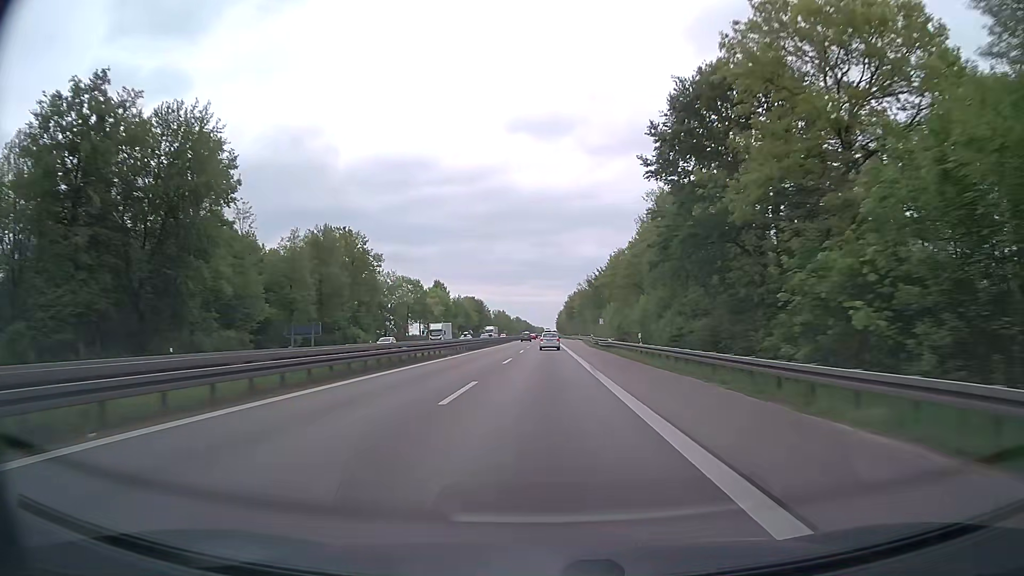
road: trunk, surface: asphalt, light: Day
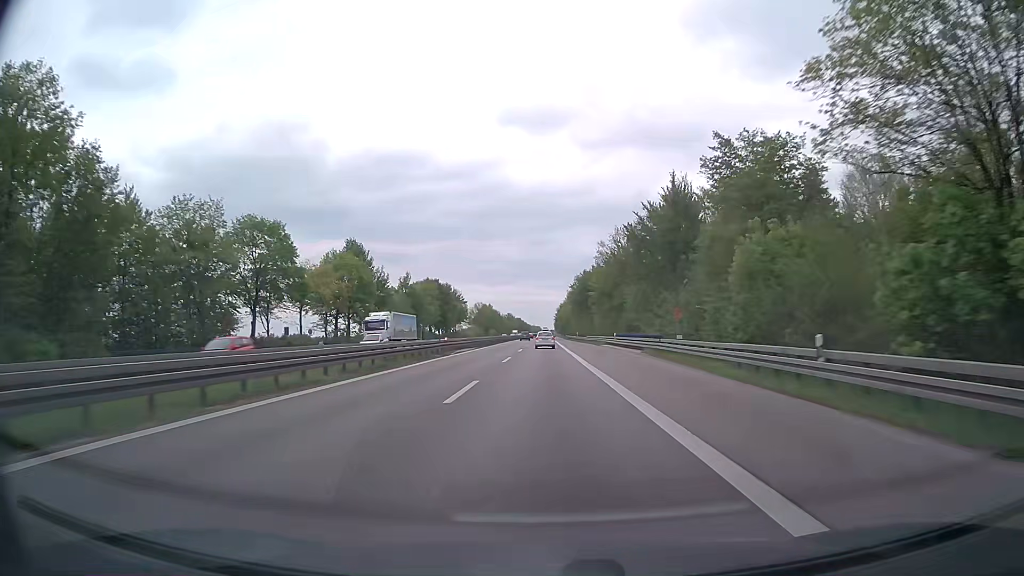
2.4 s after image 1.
(-0.3, +72.3) m; 0°
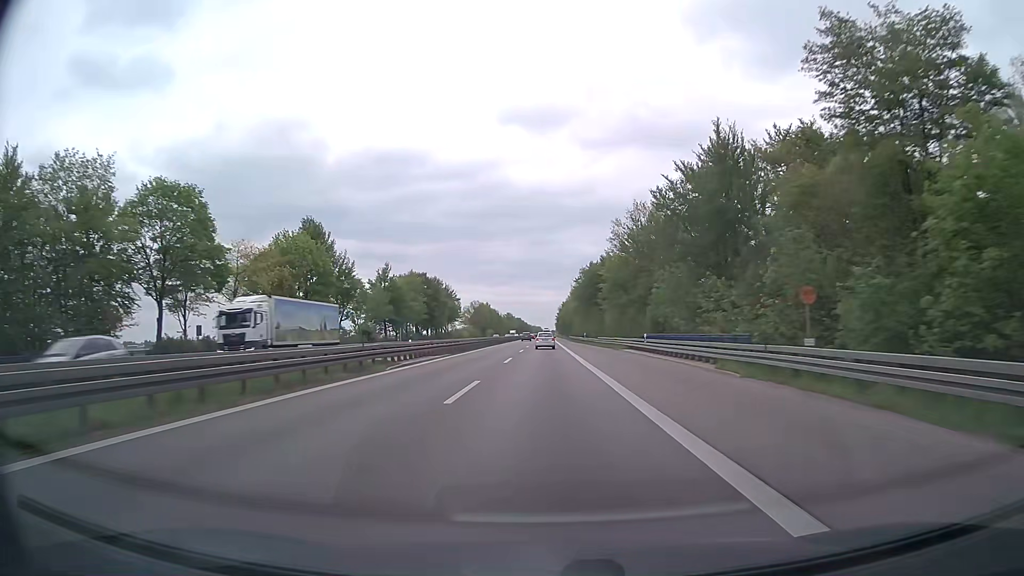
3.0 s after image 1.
(0.0, +18.1) m; 0°
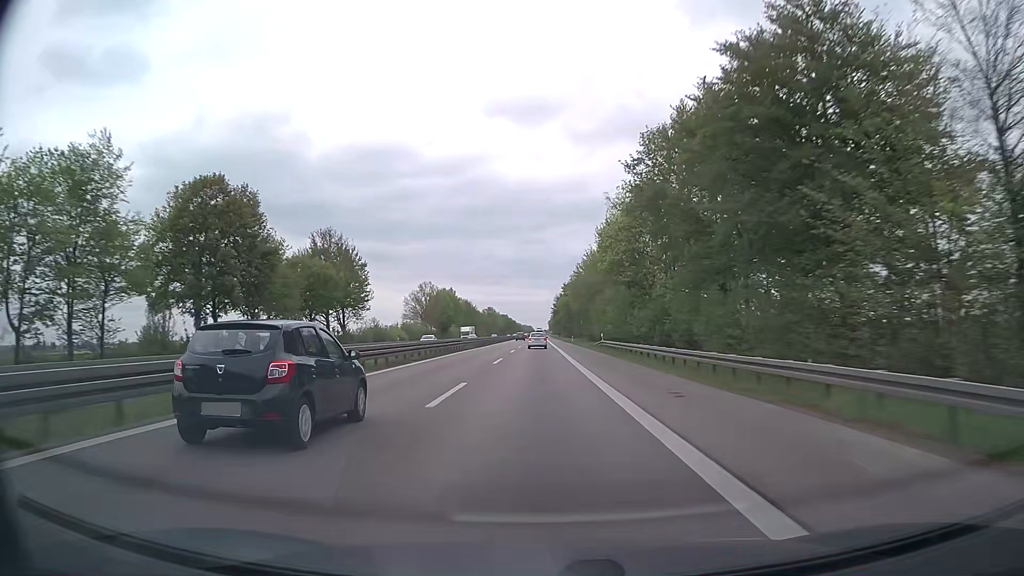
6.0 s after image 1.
(+0.4, +91.0) m; +1°
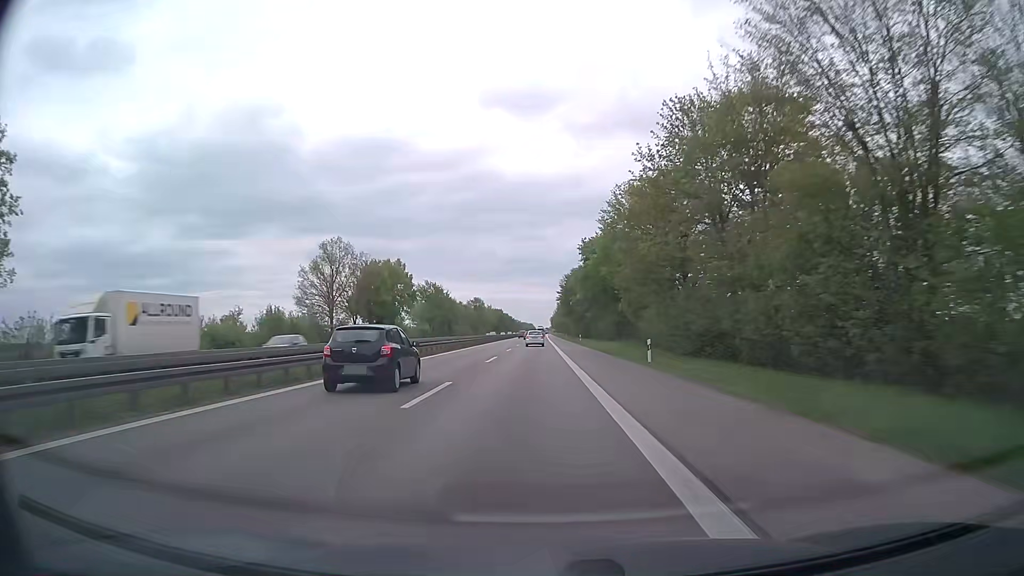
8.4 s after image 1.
(-0.4, +72.8) m; 0°
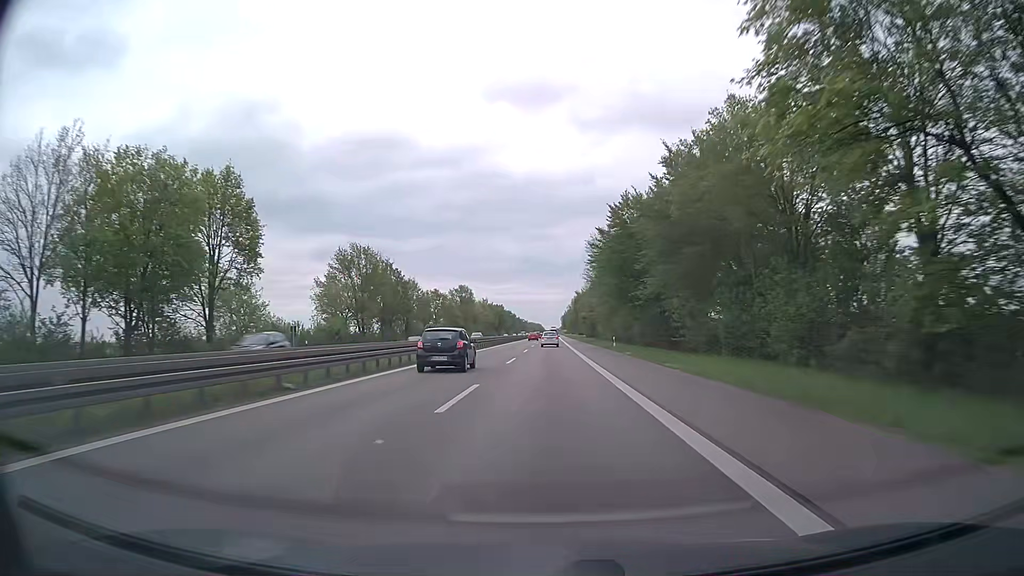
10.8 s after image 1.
(-0.8, +72.8) m; -1°
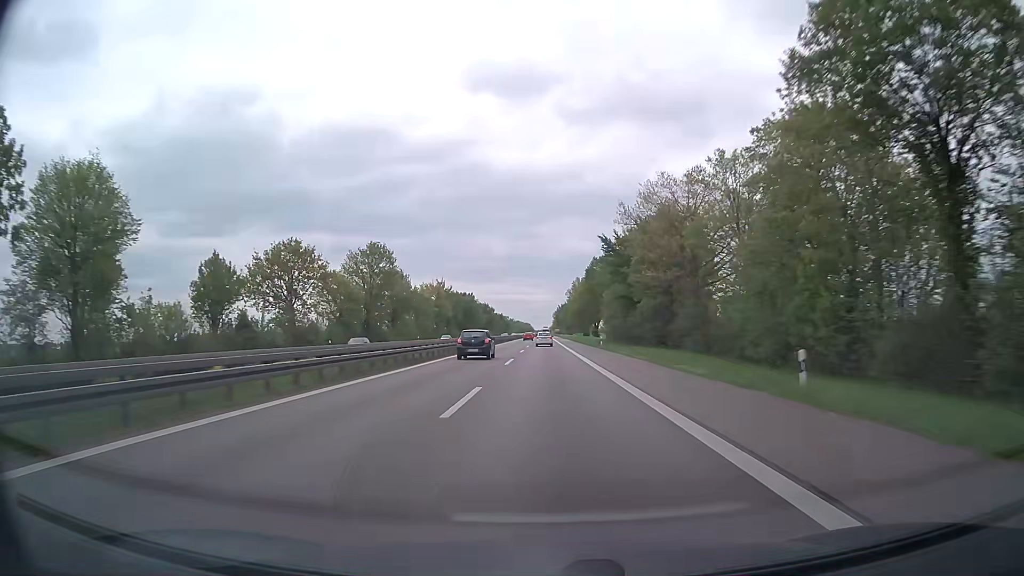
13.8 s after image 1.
(+0.7, +91.0) m; +1°
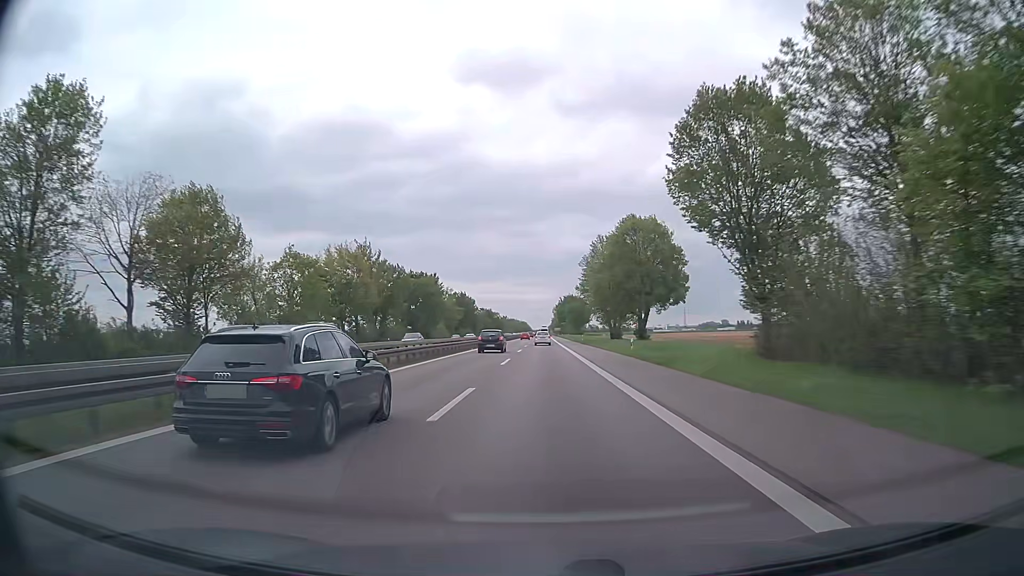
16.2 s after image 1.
(-0.2, +72.9) m; 0°
(0, +10) (0, +20) (0, +30) (0, +40) (0, +50) (-1, +60) (-1, +70) (-1, +80) (-1, +90) (-1, +100) m
